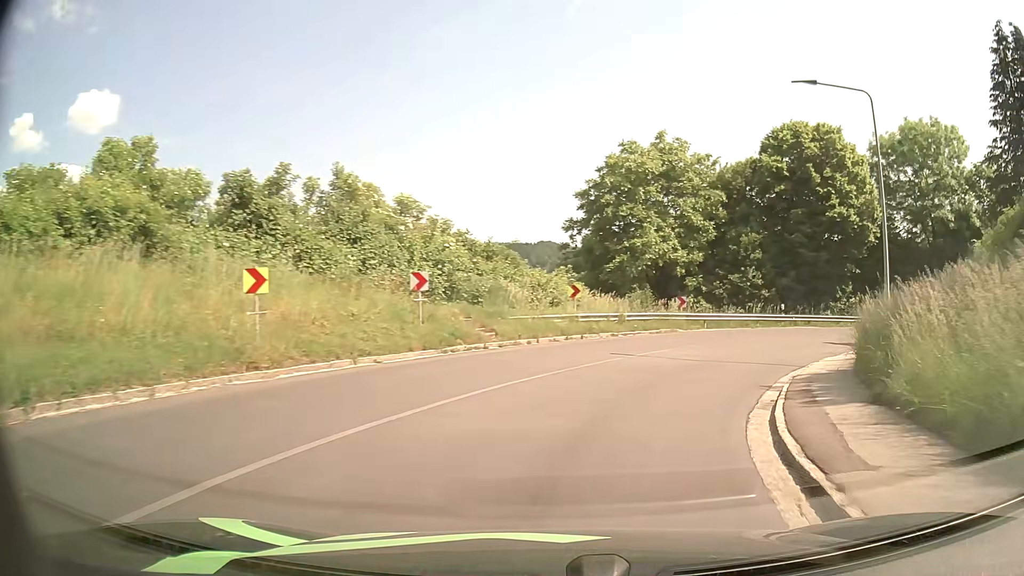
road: tertiary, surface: asphalt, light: Day
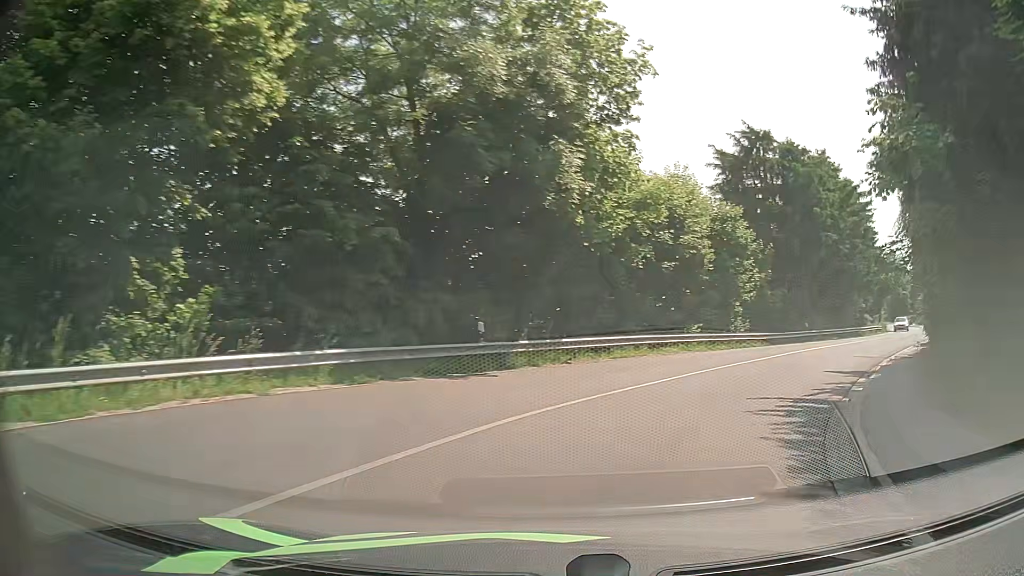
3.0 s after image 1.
(+12.2, +27.0) m; +52°
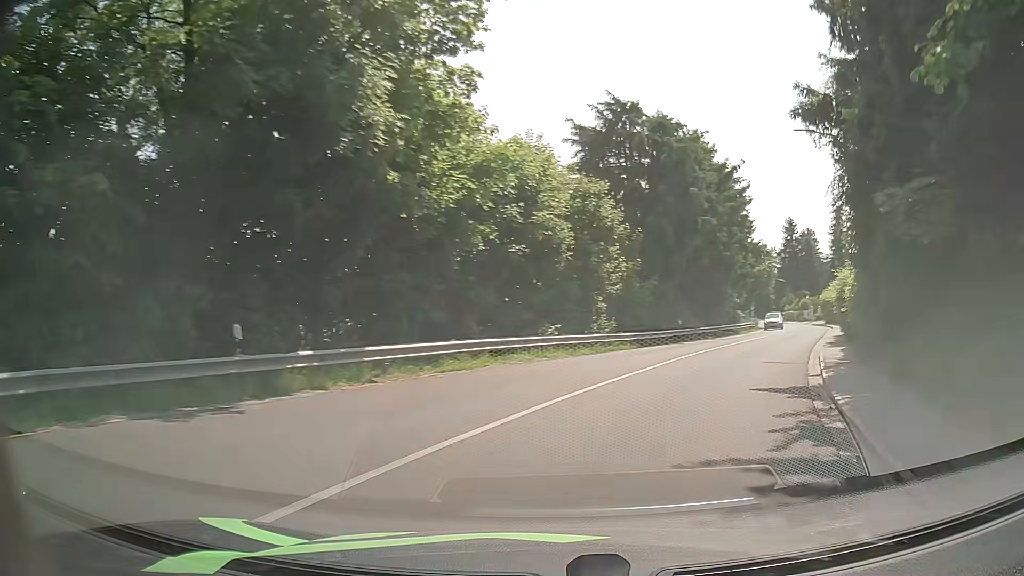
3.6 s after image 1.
(+0.6, +5.8) m; +12°
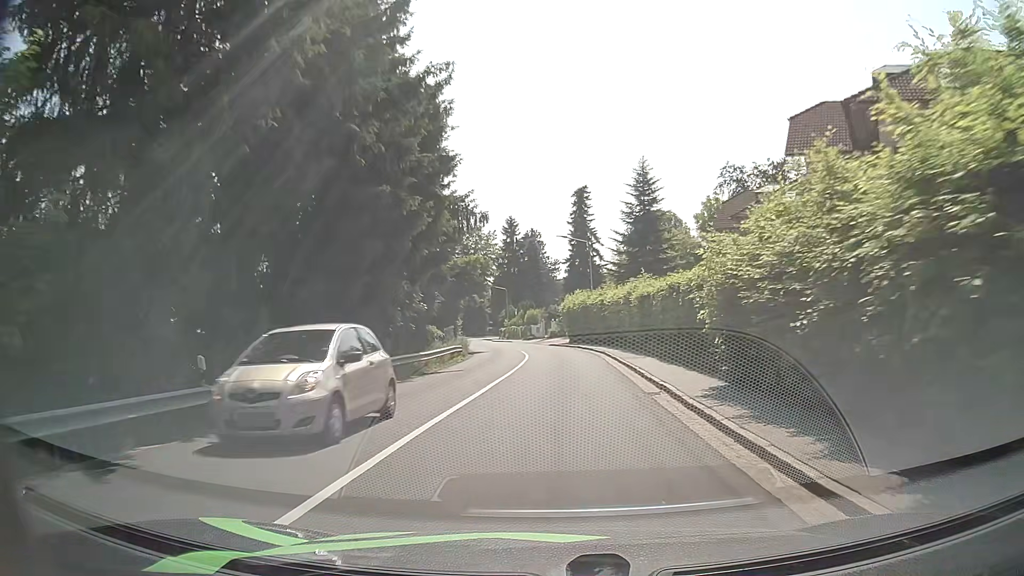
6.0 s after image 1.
(+7.9, +24.3) m; +25°
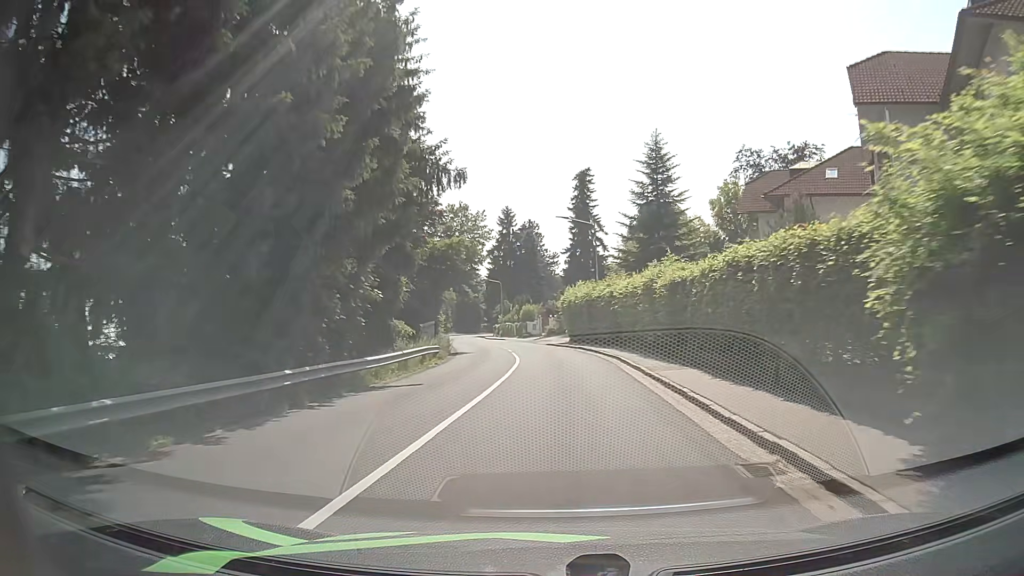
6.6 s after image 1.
(+0.1, +7.3) m; +2°
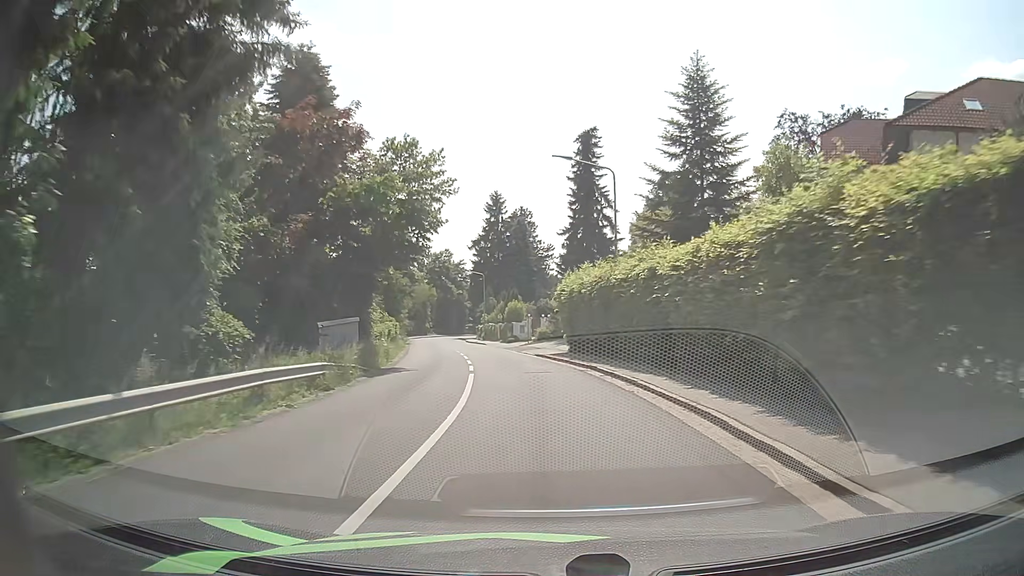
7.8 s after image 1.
(0.0, +15.4) m; +1°
(0, +10) (-1, +20) (-2, +30) (-4, +40) (-6, +50) (-8, +59) (-10, +69) (-12, +79) (-14, +89) (-15, +99) m
